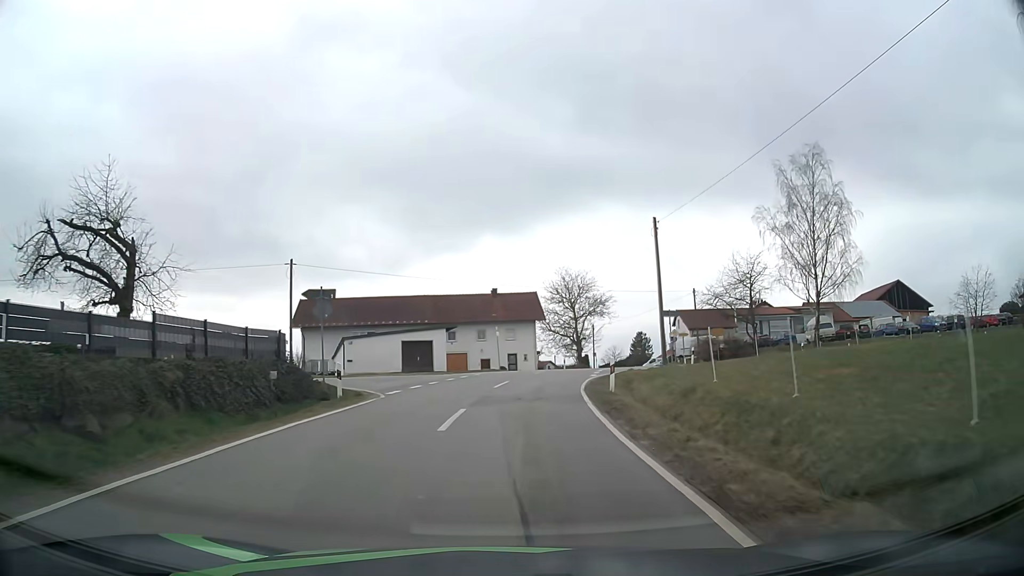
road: tertiary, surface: asphalt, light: Day
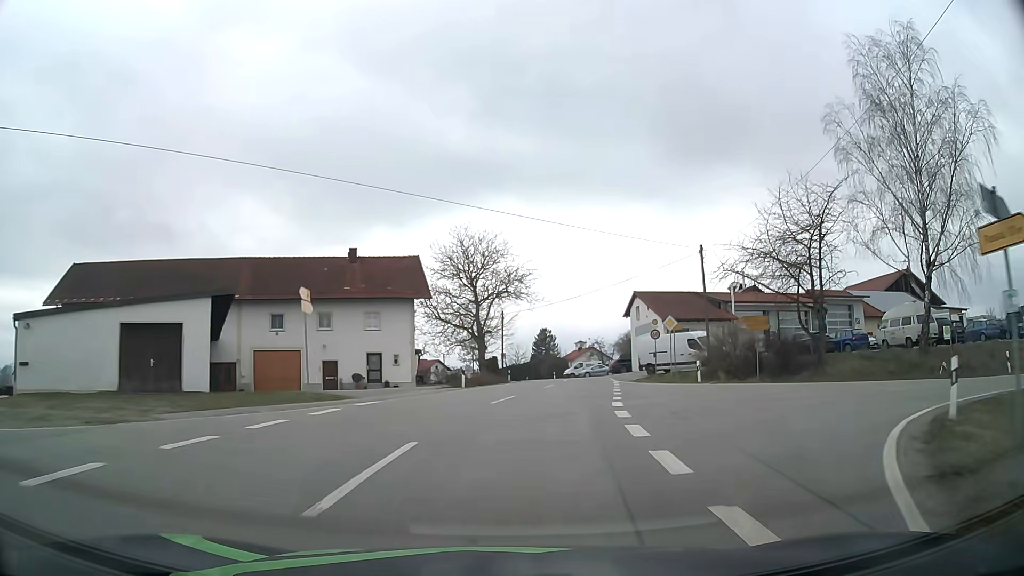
(+1.7, +28.0) m; +9°
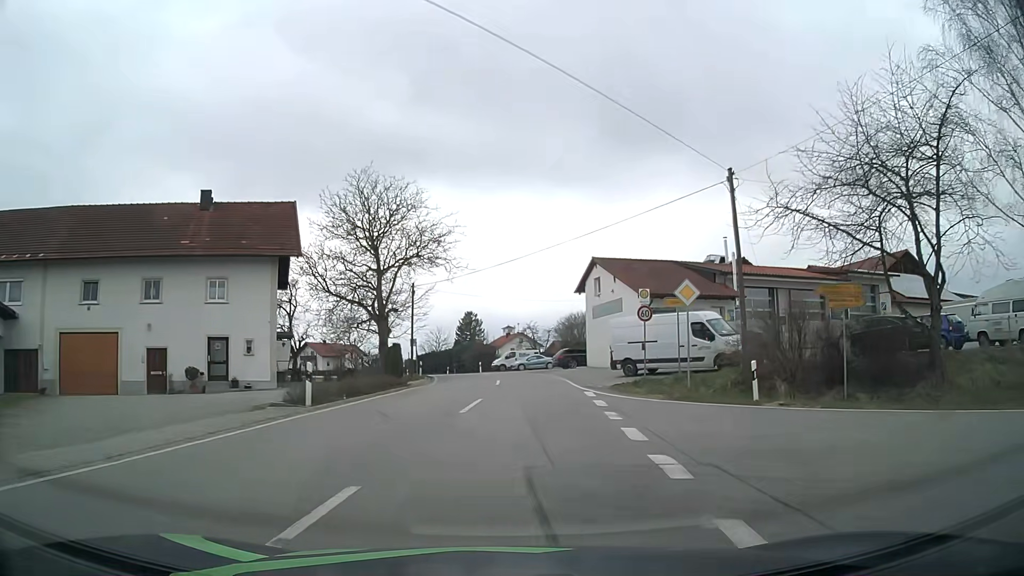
(+0.9, +15.1) m; +6°
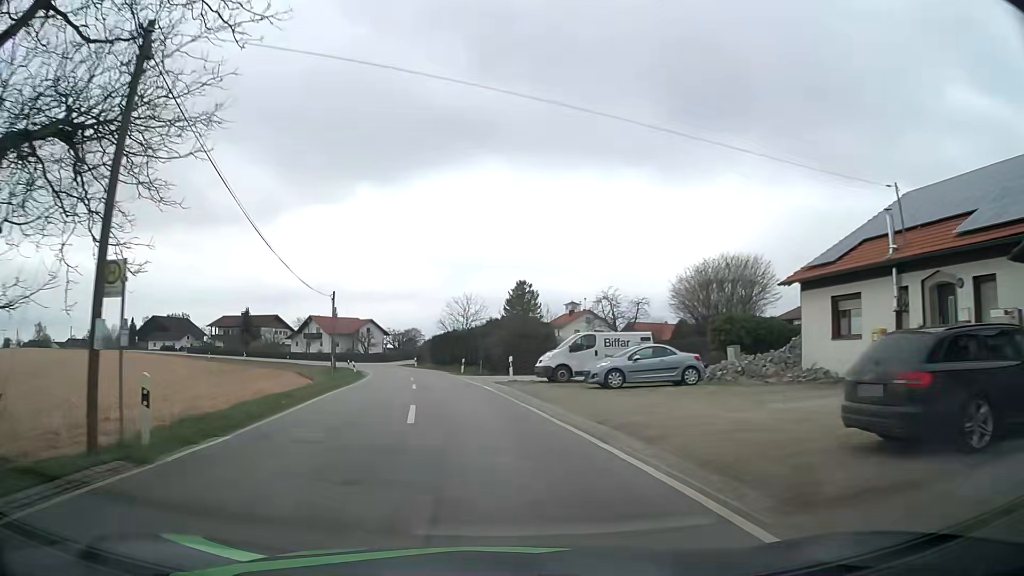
(+0.4, +38.5) m; -4°
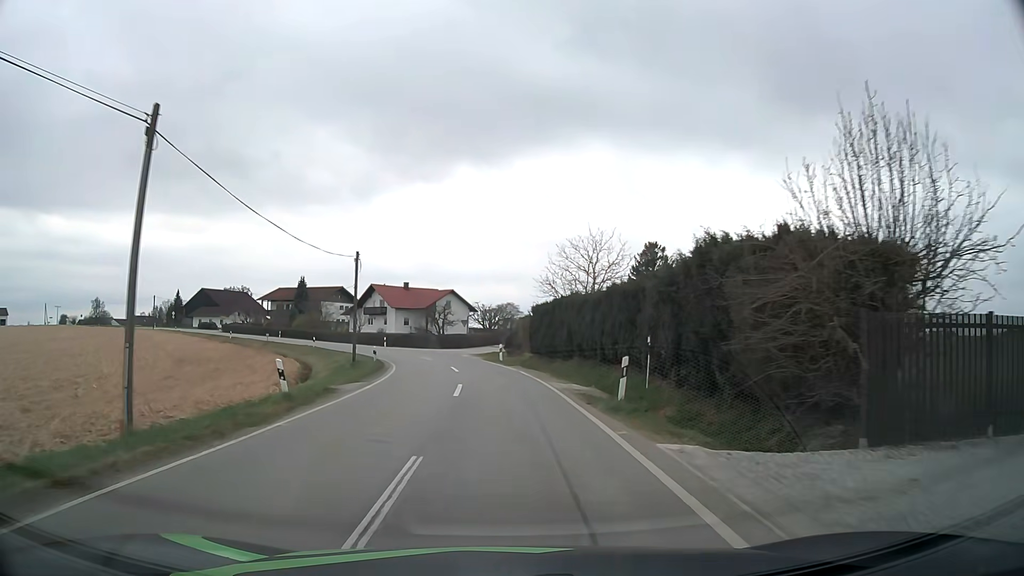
(-3.4, +31.3) m; -9°
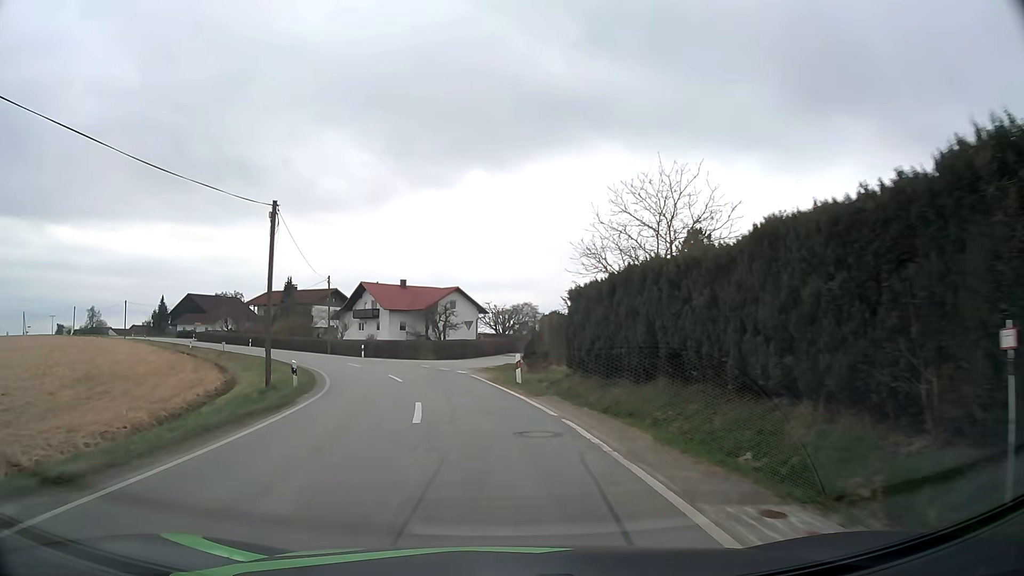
(-0.2, +16.4) m; -1°
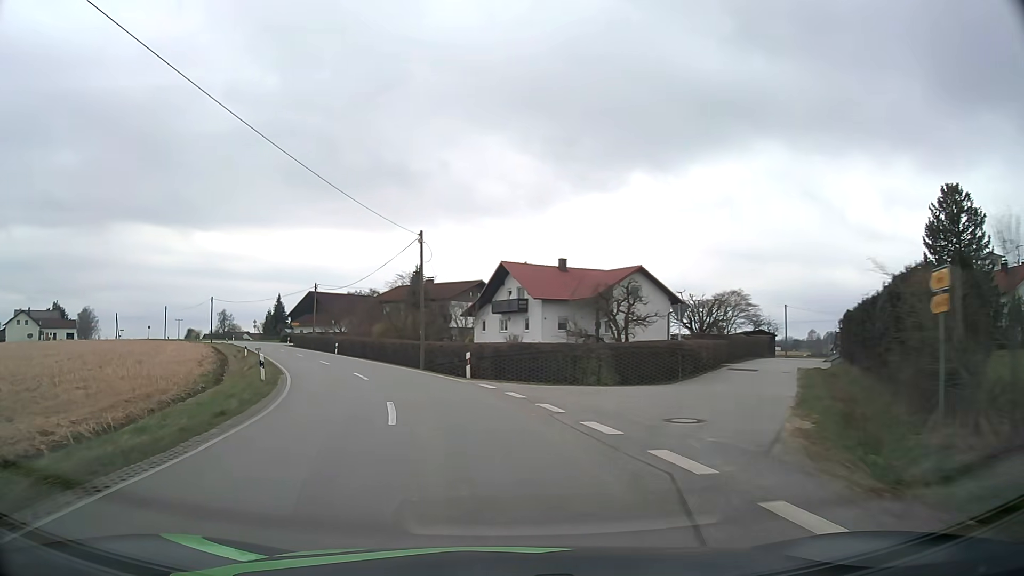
(-2.6, +25.0) m; -14°
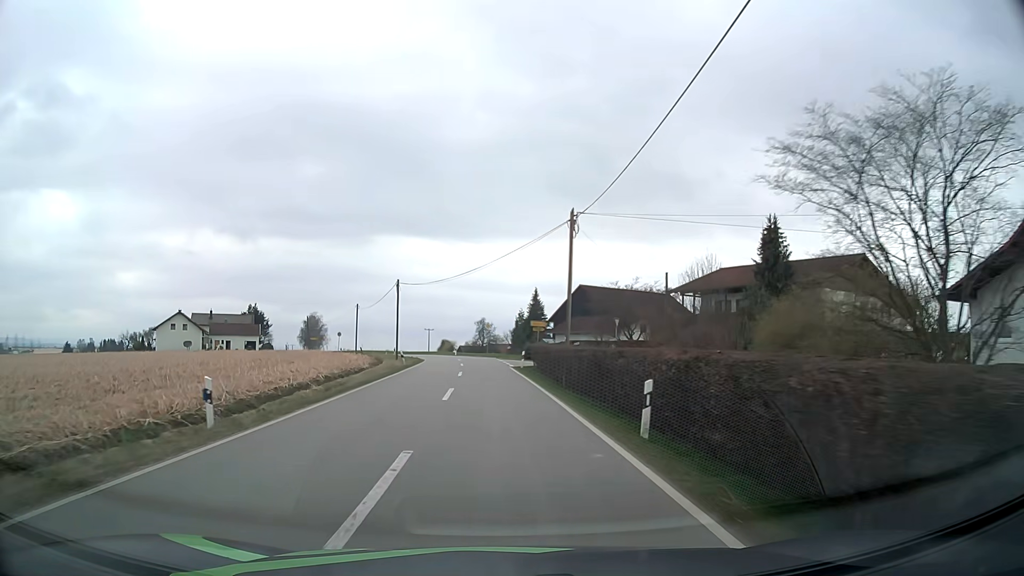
(-10.8, +41.3) m; -24°
(0, +10) (0, +20) (-1, +30) (-1, +40) (-2, +50) (-3, +60) (-5, +70) (-9, +79) (-13, +88) (-18, +97) m
